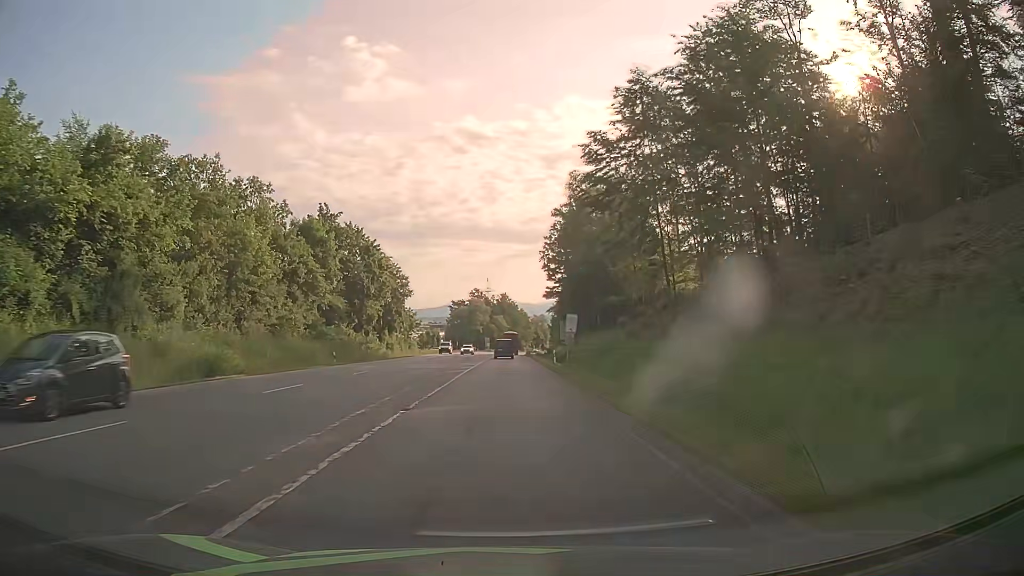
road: secondary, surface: asphalt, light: Day
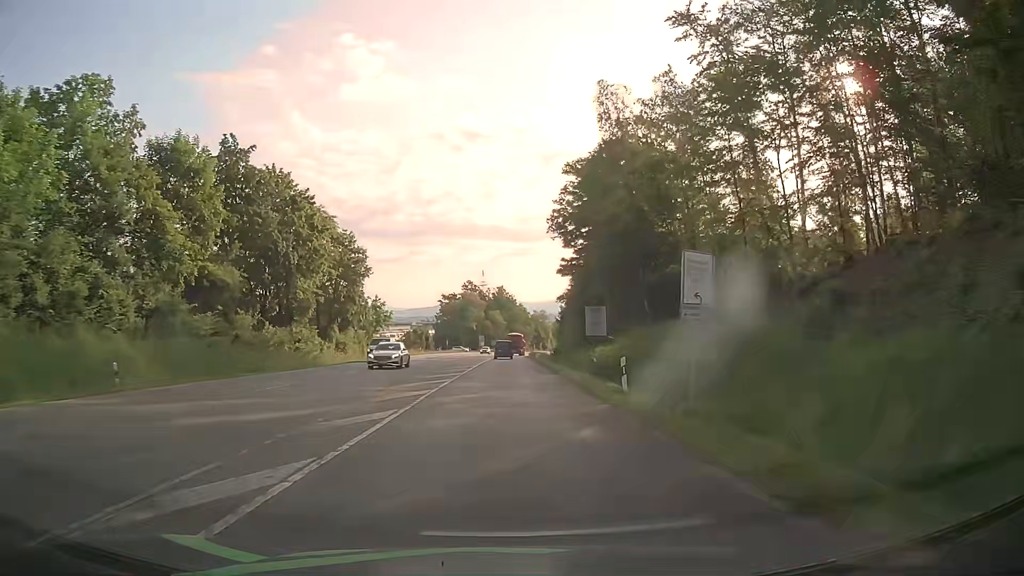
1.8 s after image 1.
(+0.1, +27.5) m; 0°
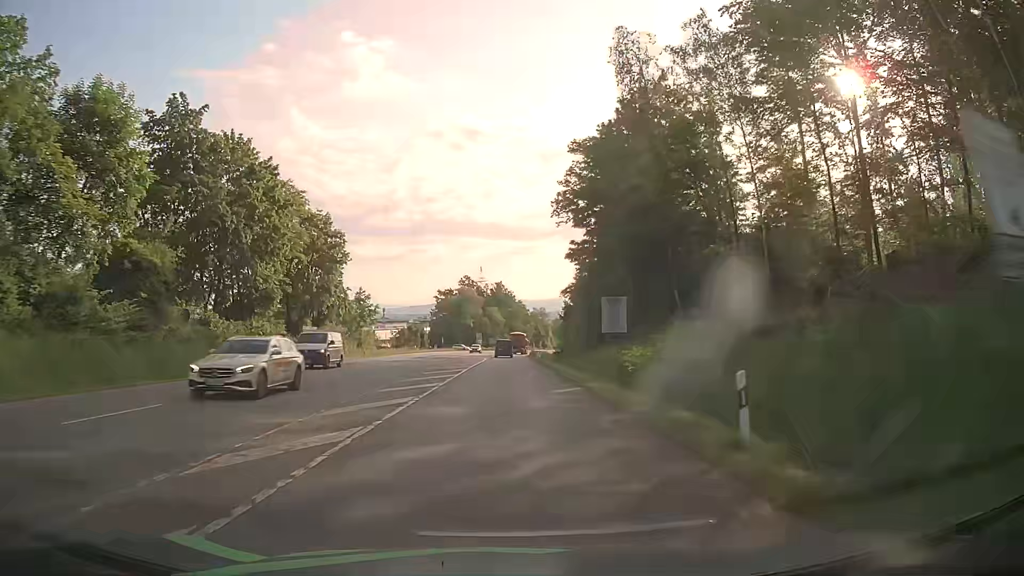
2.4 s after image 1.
(0.0, +9.2) m; 0°
